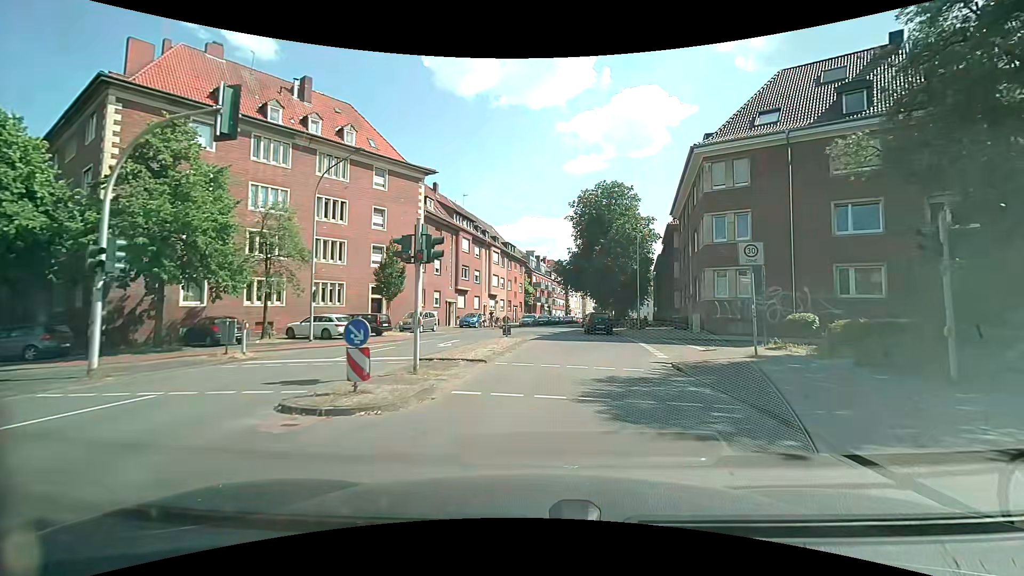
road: residential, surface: asphalt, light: Day
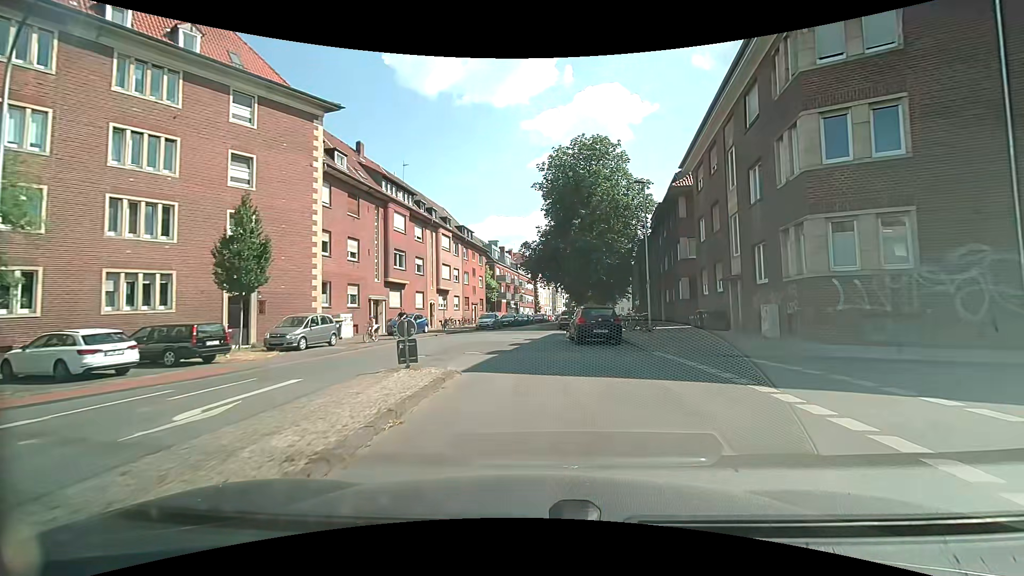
(+0.6, +13.9) m; +4°
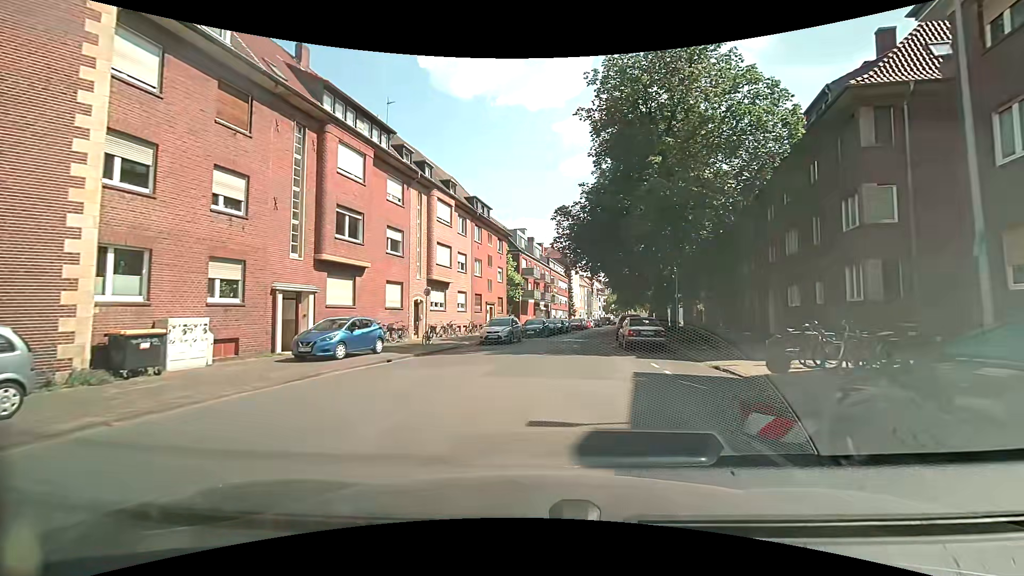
(-0.4, +17.0) m; -3°
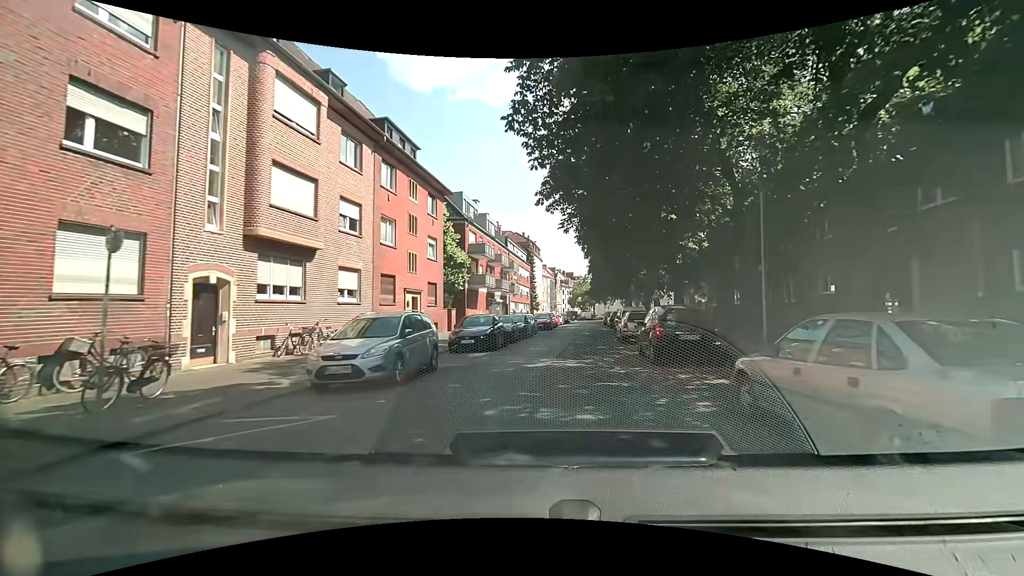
(+0.4, +17.2) m; +4°
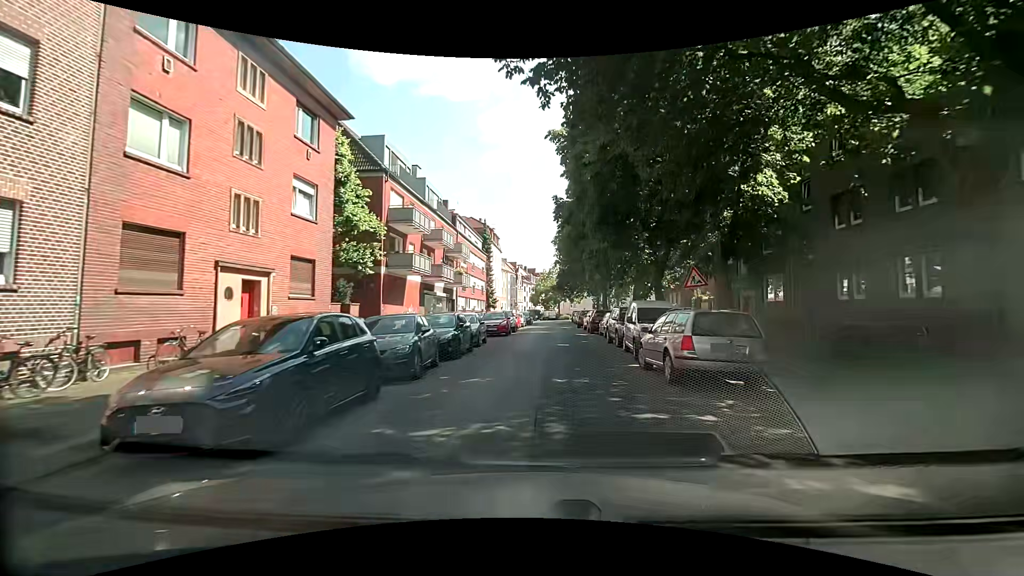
(+0.6, +13.9) m; +5°
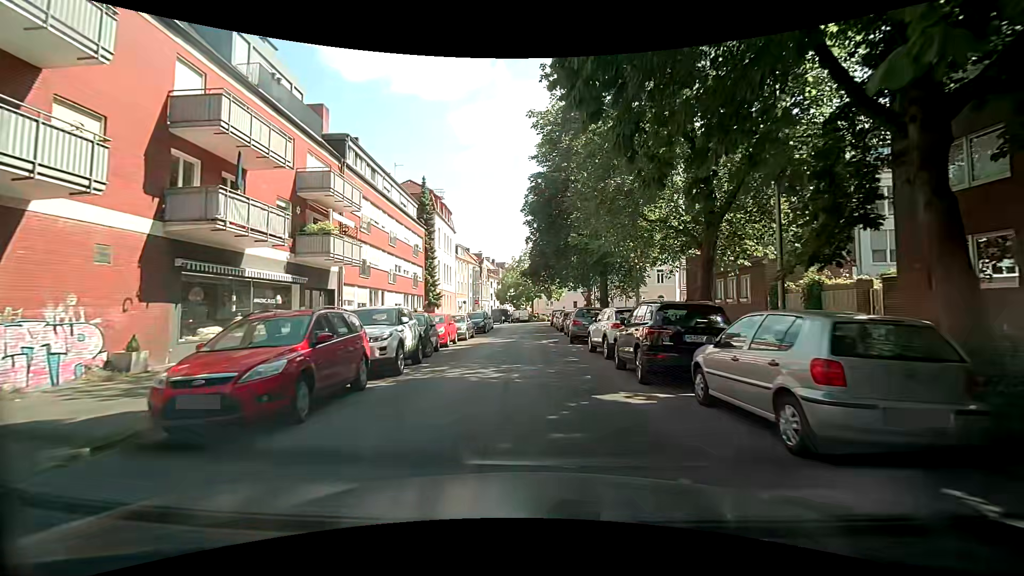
(+1.0, +23.2) m; +4°
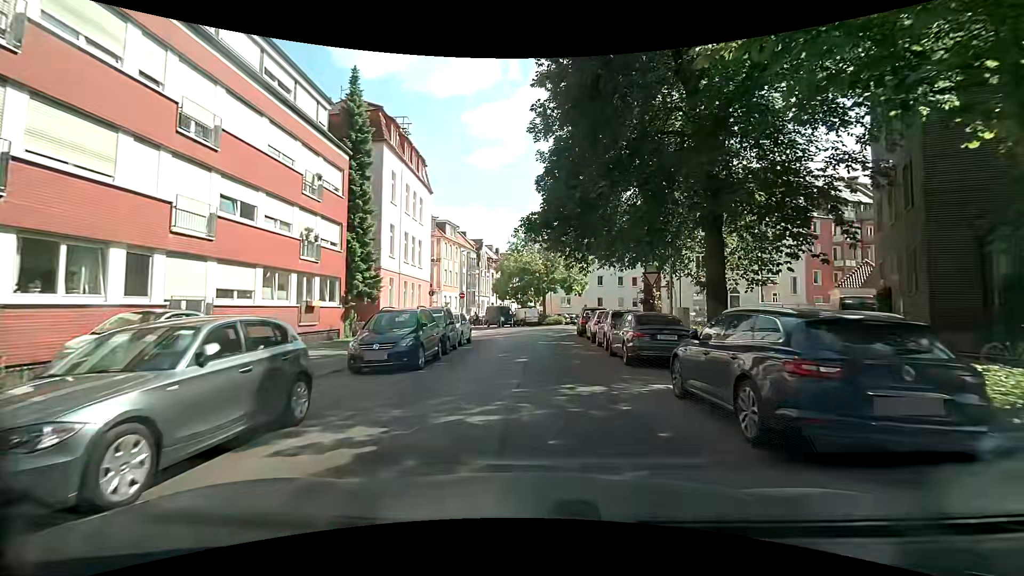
(-0.8, +22.5) m; -1°
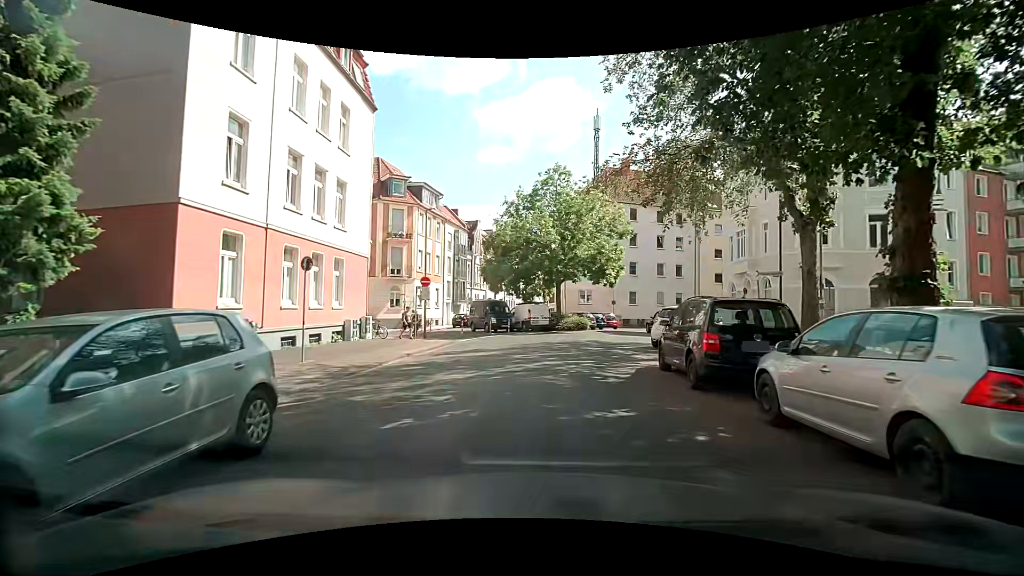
(-0.4, +18.8) m; -2°
